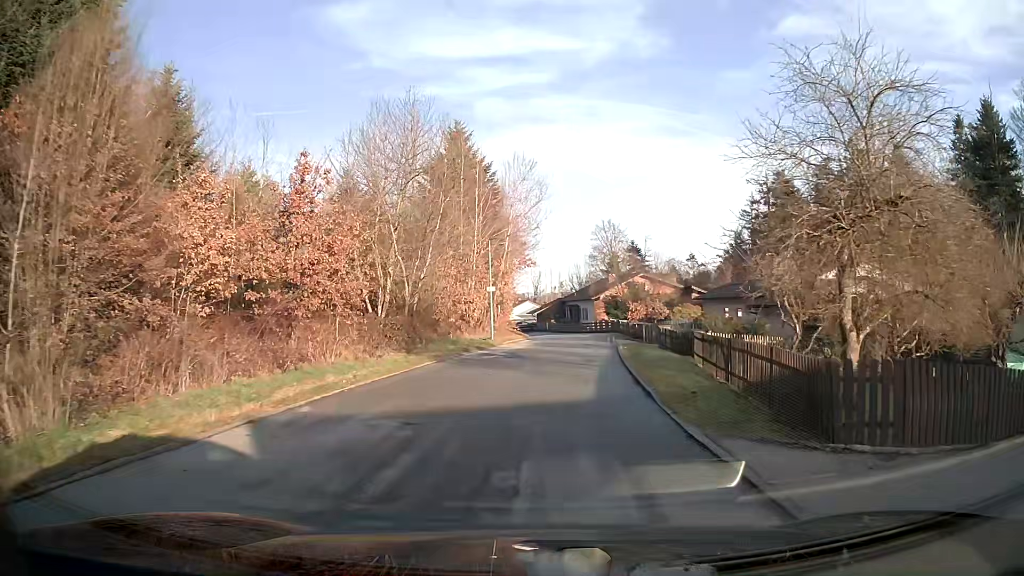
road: residential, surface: asphalt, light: Day
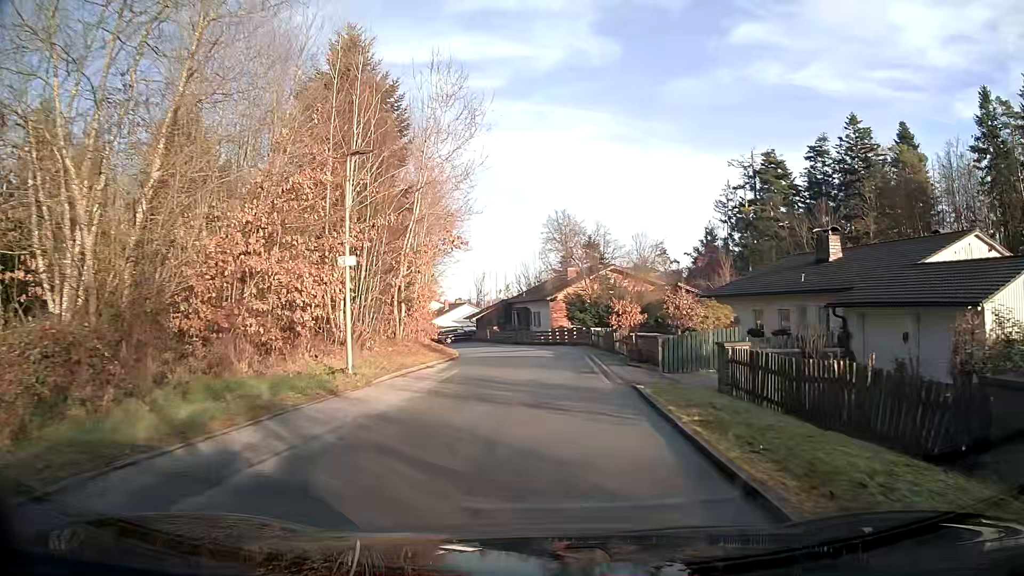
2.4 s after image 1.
(+0.8, +18.0) m; +5°
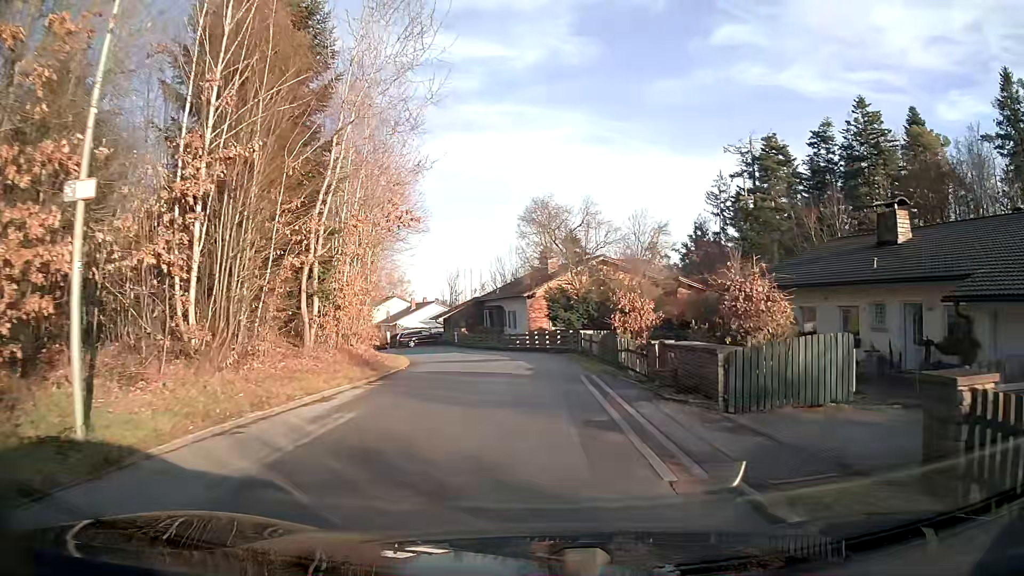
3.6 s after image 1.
(+0.1, +8.9) m; +1°
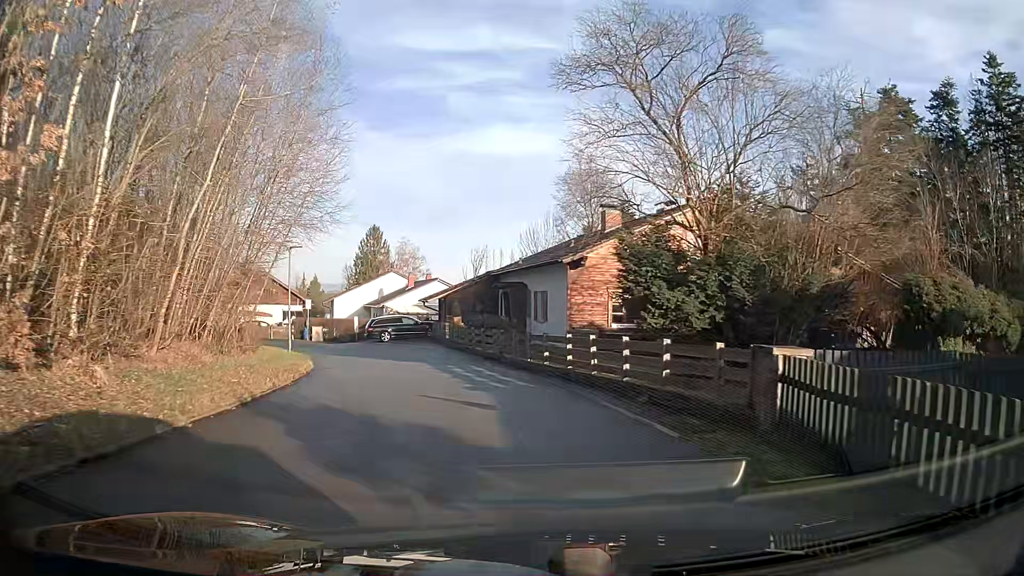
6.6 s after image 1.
(-0.7, +21.9) m; -5°
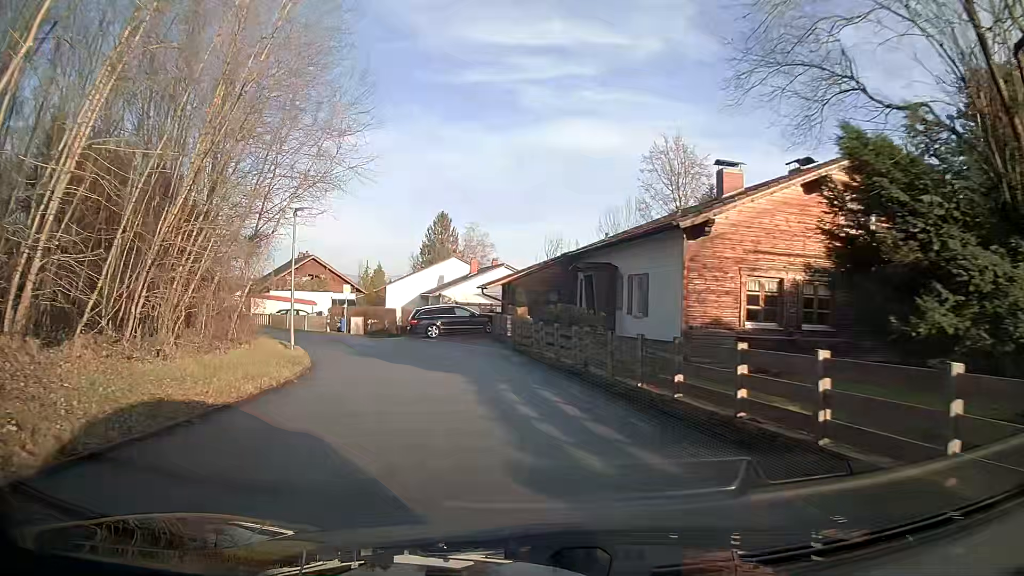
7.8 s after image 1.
(-0.4, +8.5) m; -5°
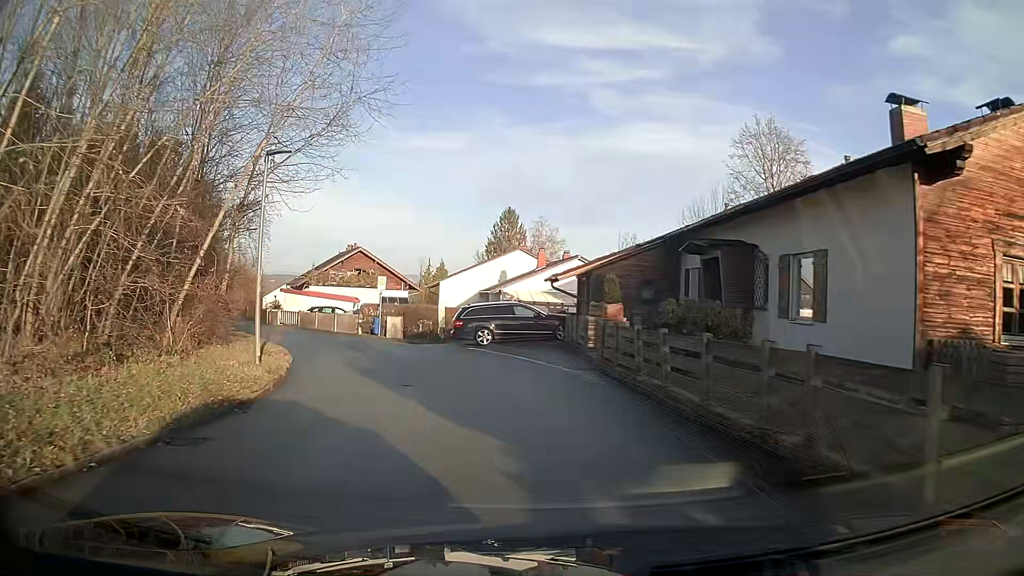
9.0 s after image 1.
(-0.4, +8.4) m; -7°
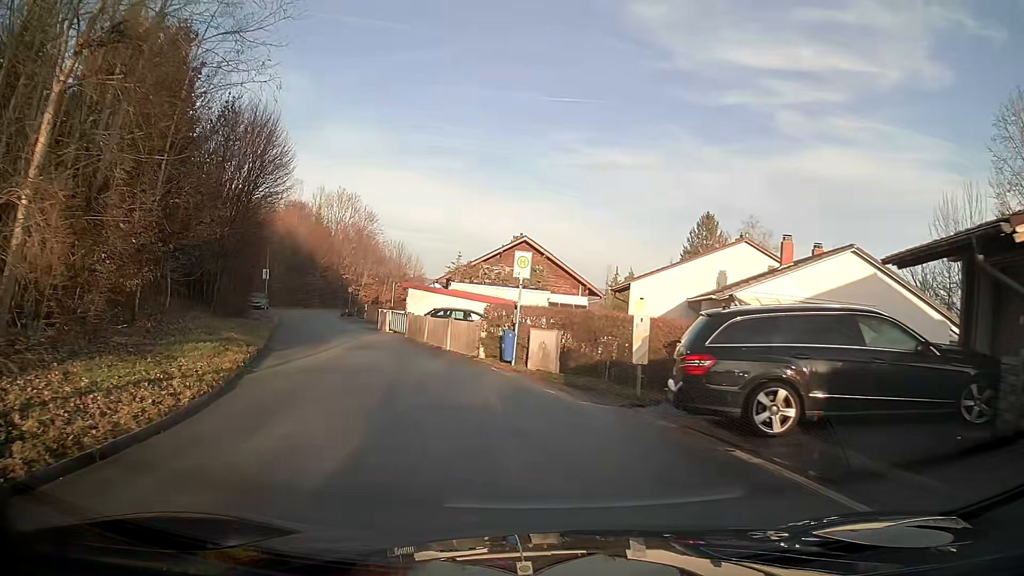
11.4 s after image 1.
(-2.2, +16.3) m; -17°
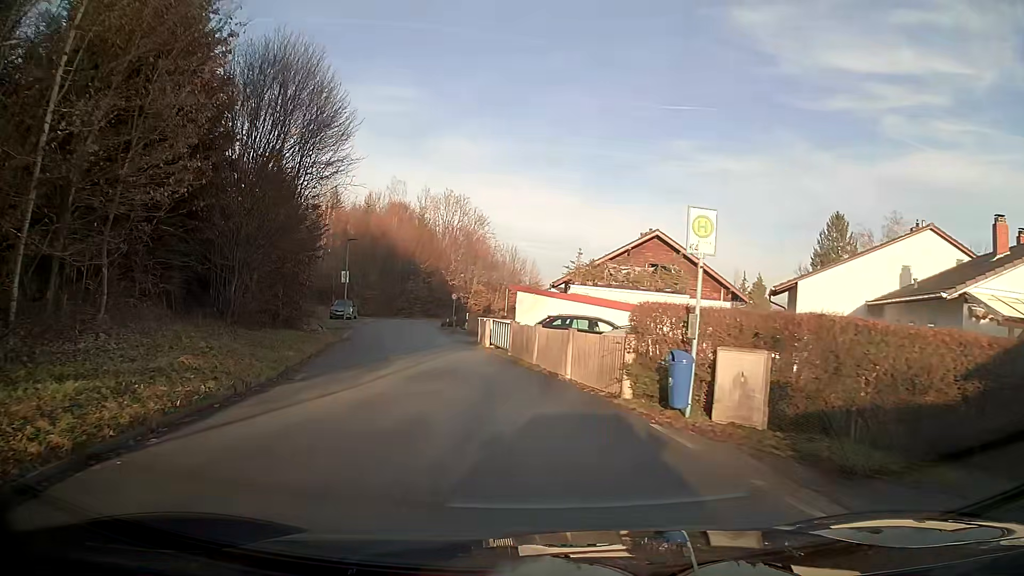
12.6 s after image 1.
(-0.7, +8.2) m; -9°
(-1, +10) (-2, +20) (-4, +30) (-6, +40) (-7, +49) (-7, +59) (-6, +69) (-2, +79) (+1, +88) (+5, +97) m
